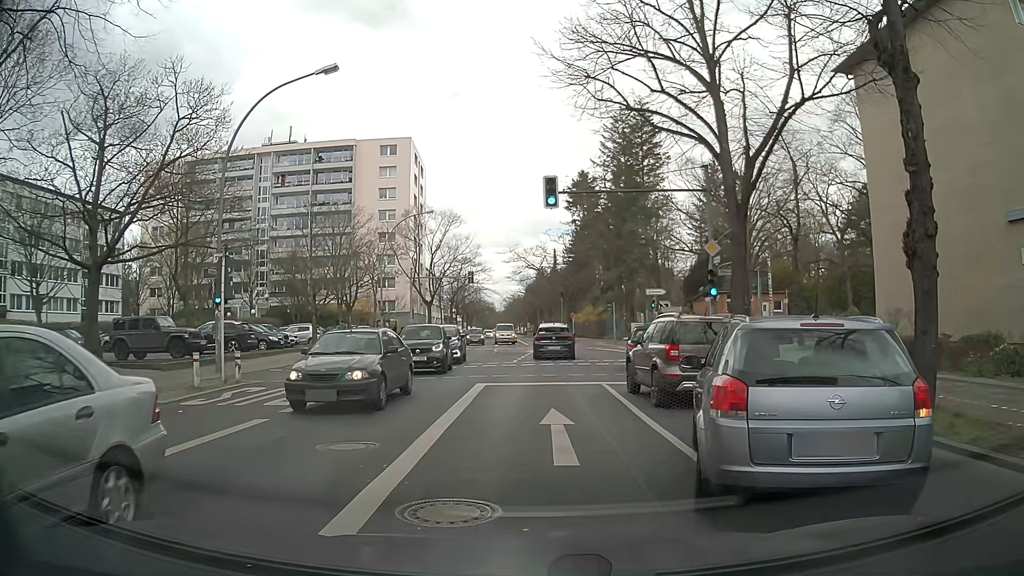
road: secondary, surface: asphalt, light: Day
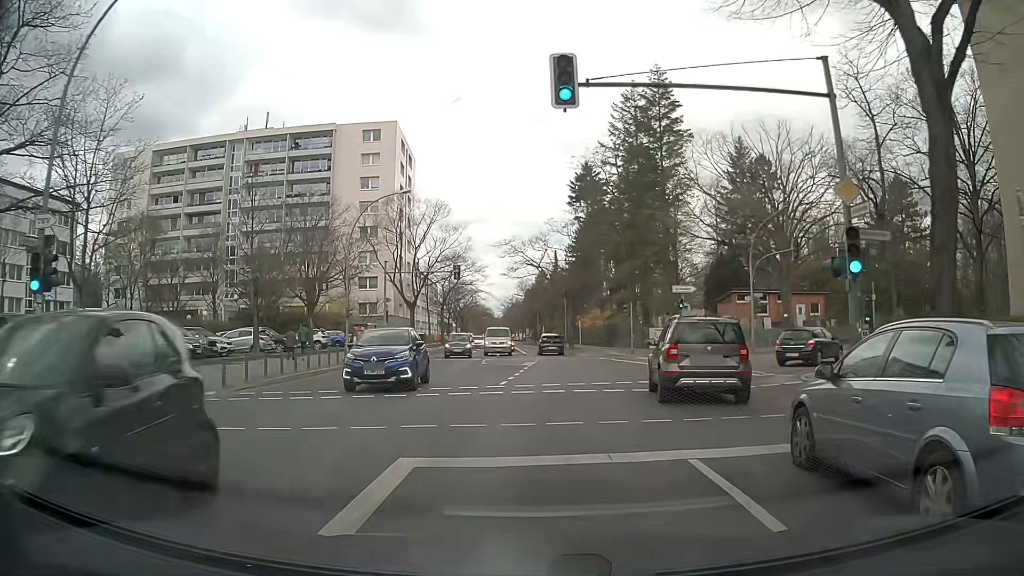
(+0.2, +10.4) m; +1°
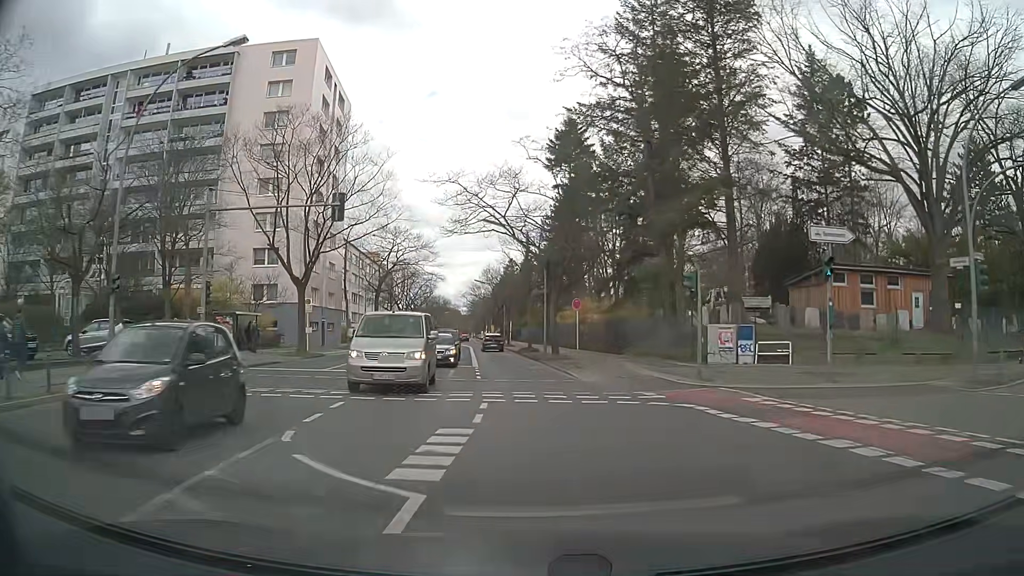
(+0.6, +23.8) m; +3°
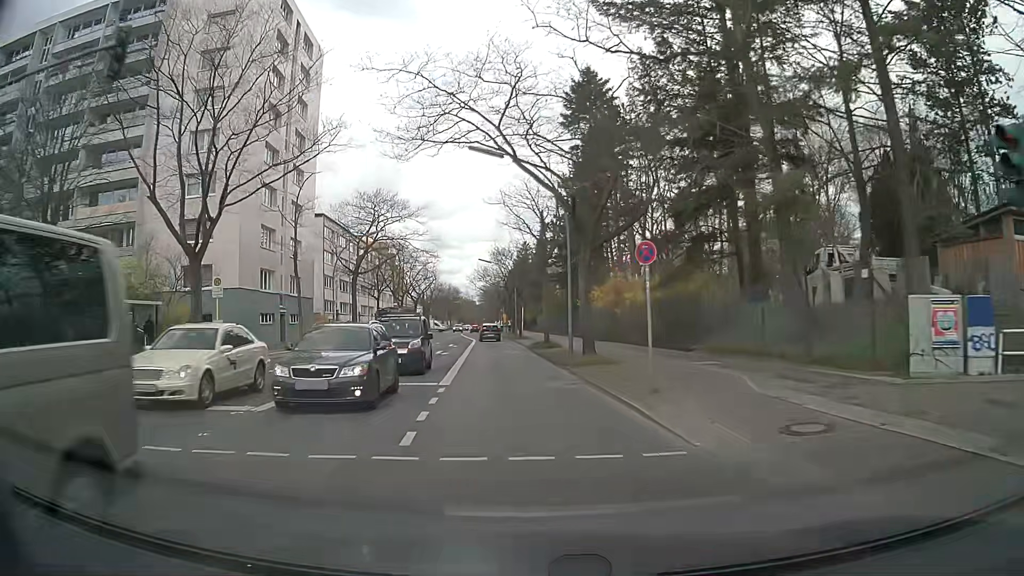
(0.0, +14.2) m; -1°
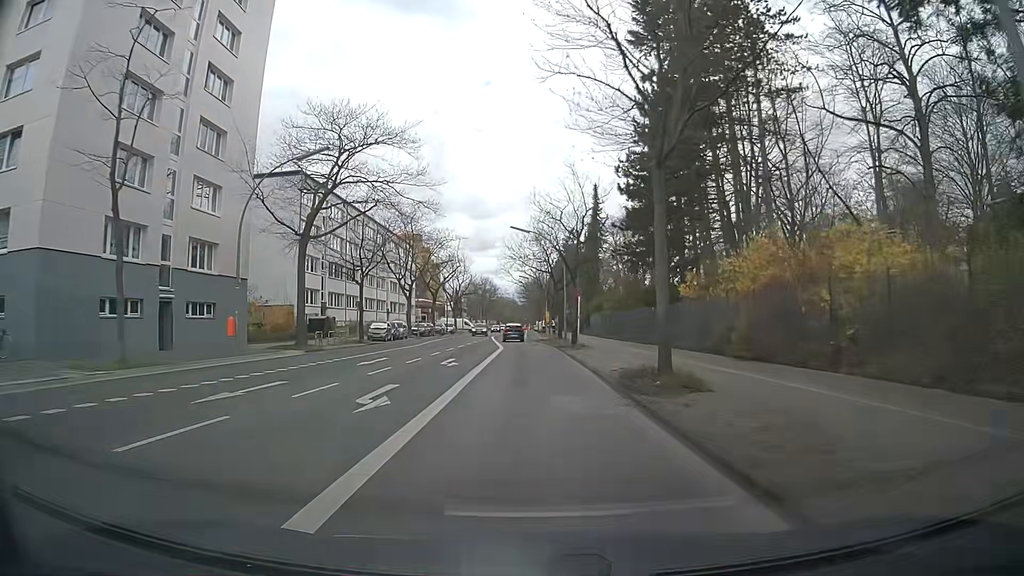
(-1.3, +22.2) m; -4°
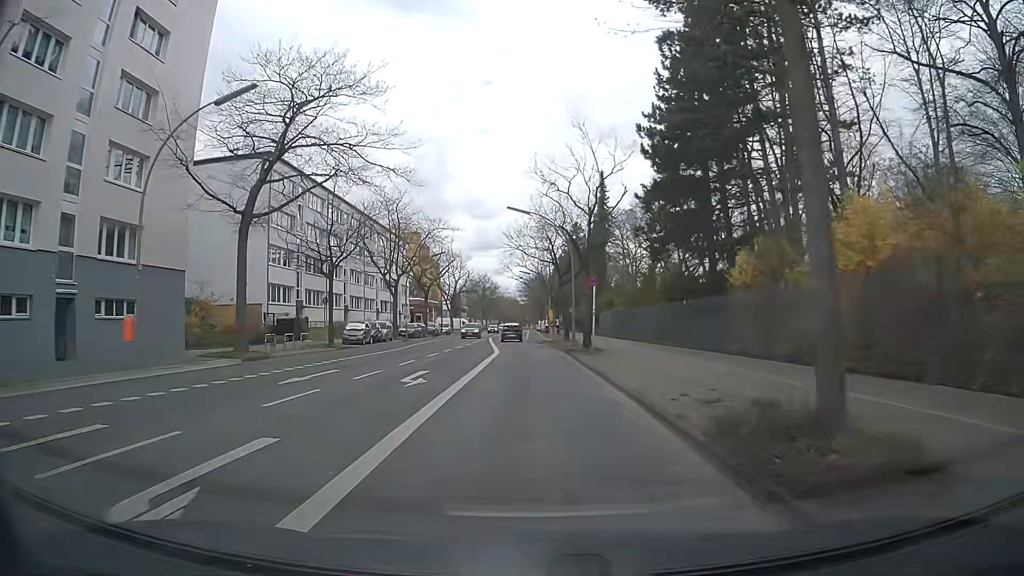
(0.0, +7.5) m; -1°
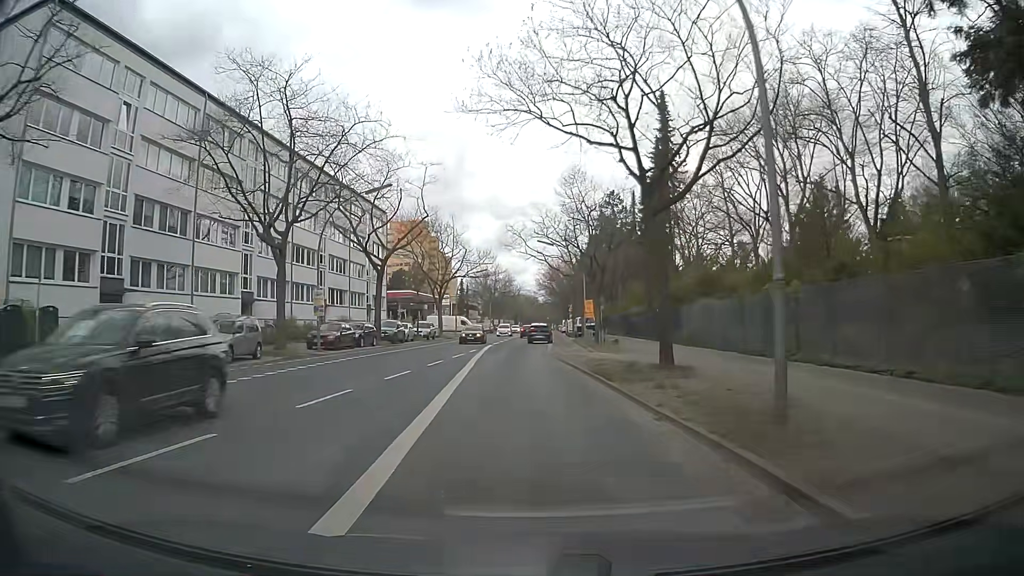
(-0.2, +30.2) m; -1°
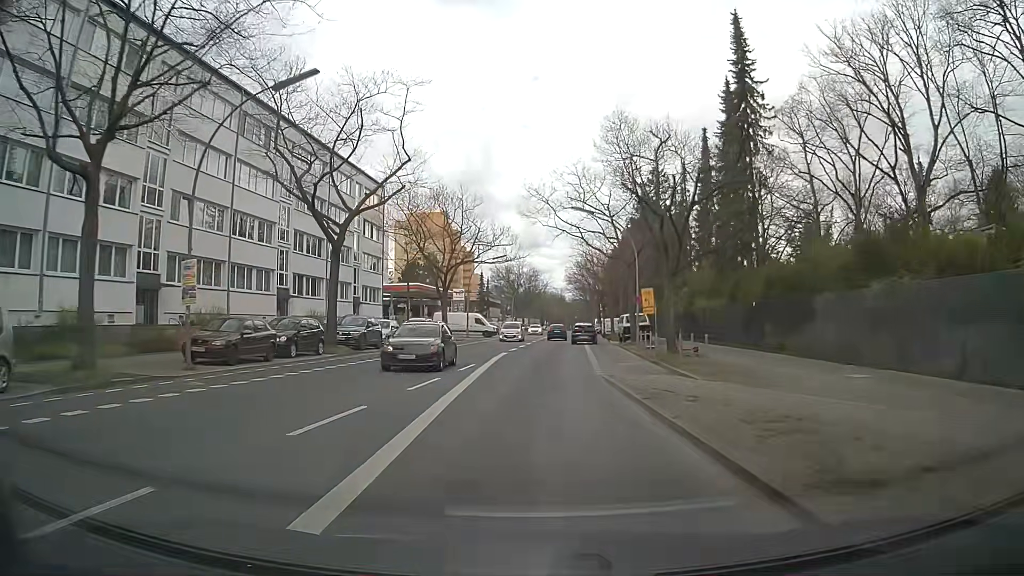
(-0.4, +15.0) m; -3°
(0, +10) (0, +20) (+1, +30) (+1, +40) (+2, +50) (+3, +60) (+3, +70) (+4, +80) (+4, +90) (+5, +100) m
